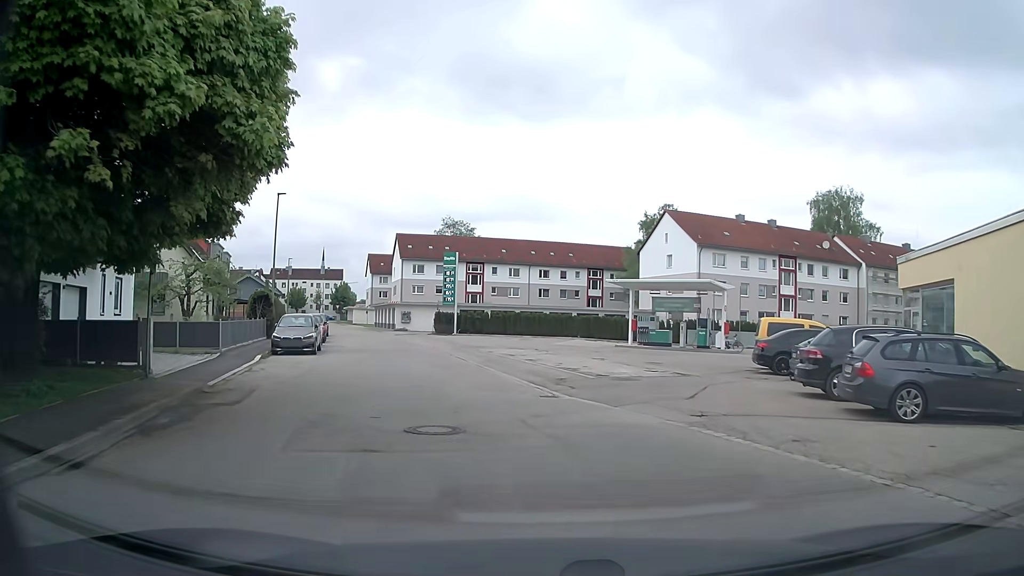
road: residential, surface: asphalt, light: Day
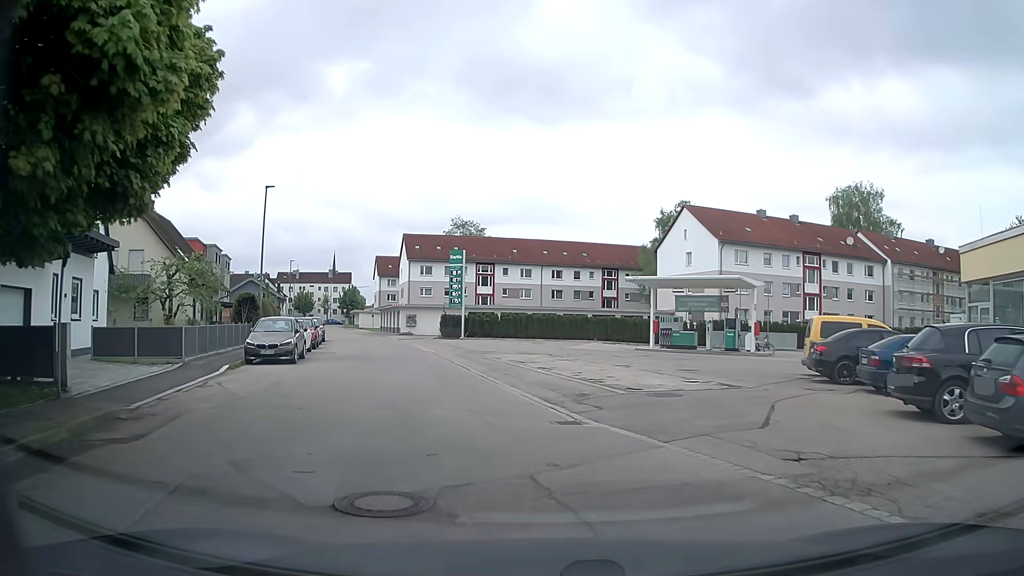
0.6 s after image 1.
(0.0, +3.6) m; -1°
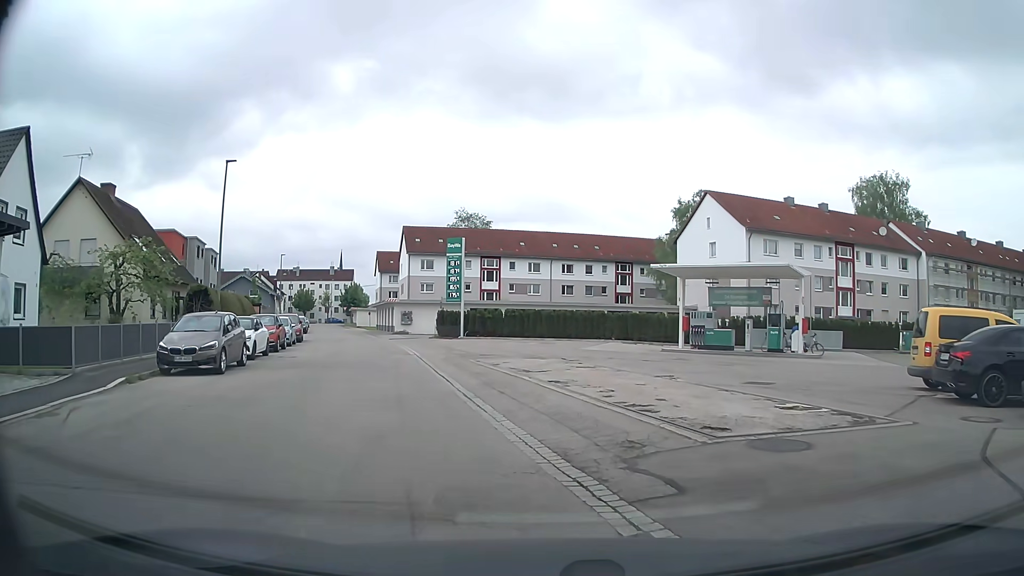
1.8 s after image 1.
(-0.1, +6.0) m; -1°
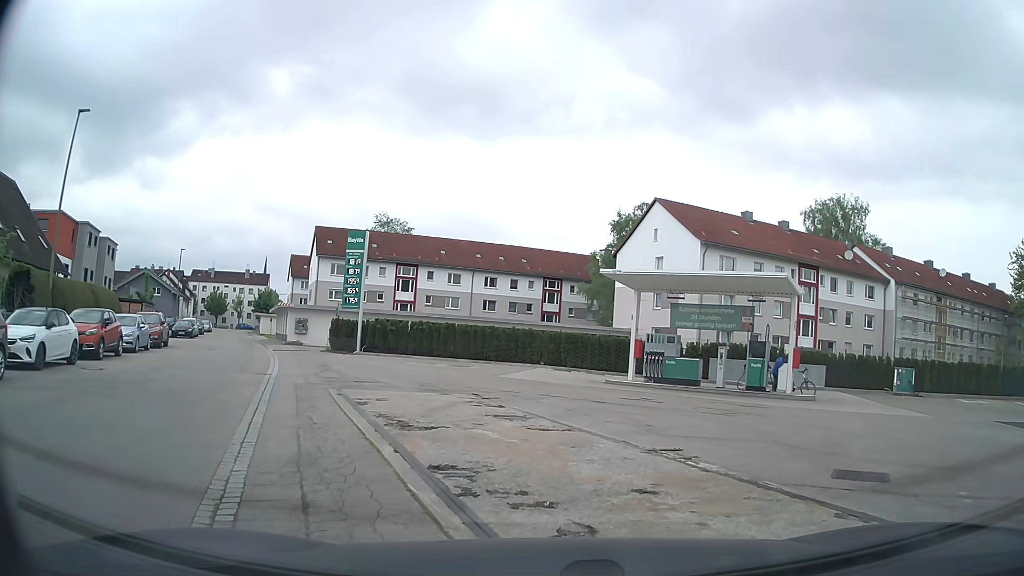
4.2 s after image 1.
(0.0, +7.9) m; +4°
